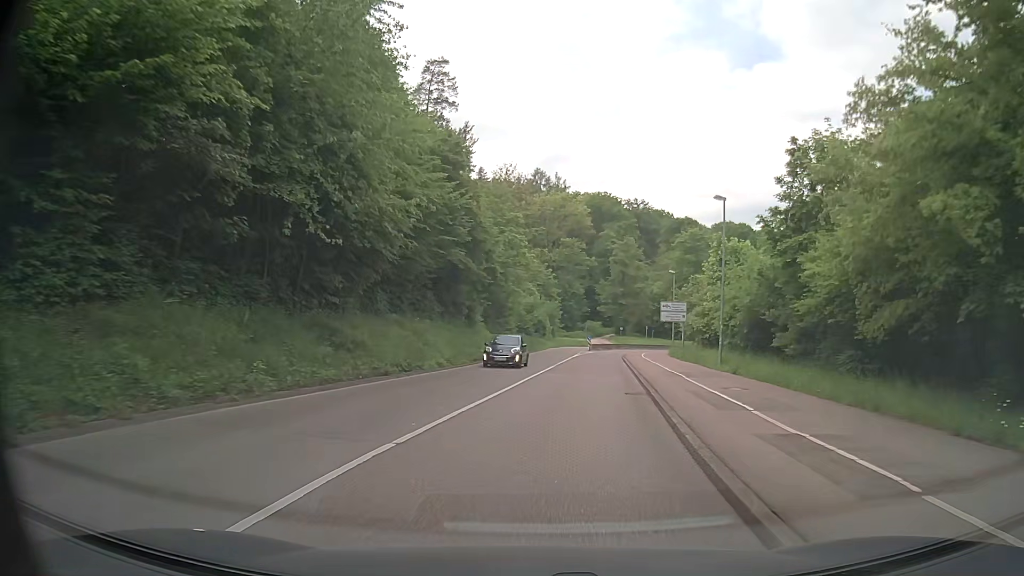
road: secondary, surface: asphalt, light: Day
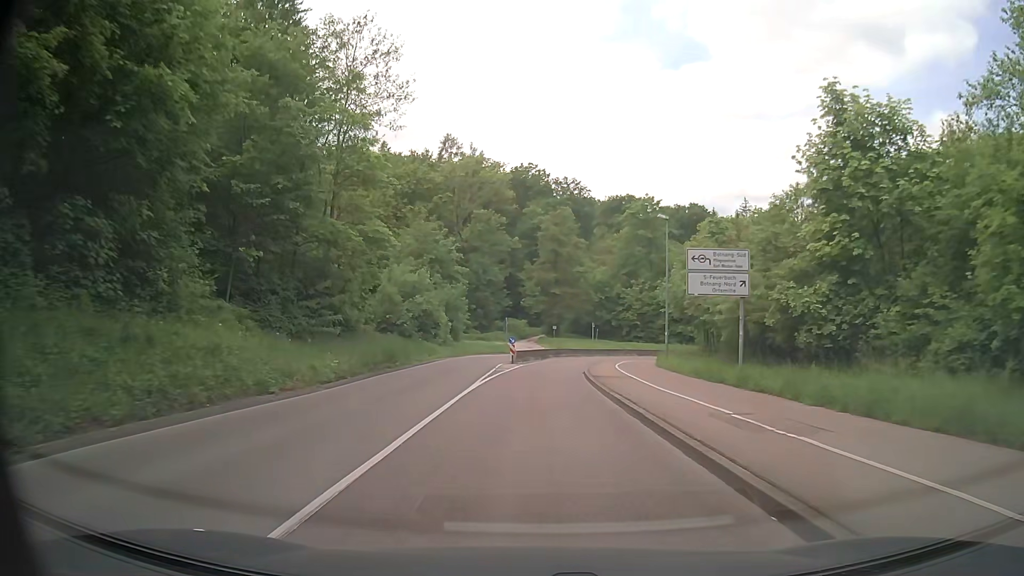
(+2.4, +30.7) m; +6°
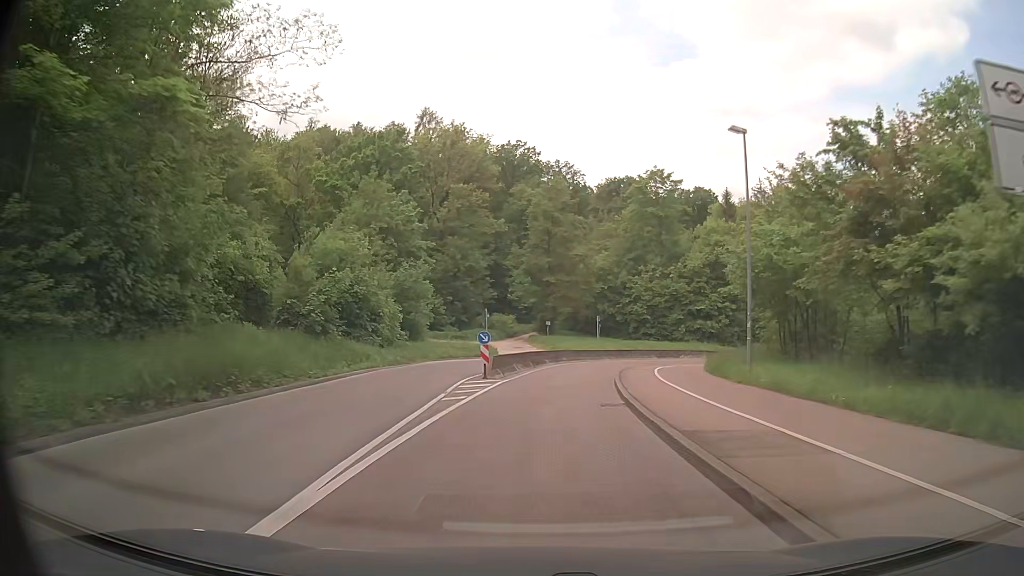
(+0.1, +15.5) m; +1°
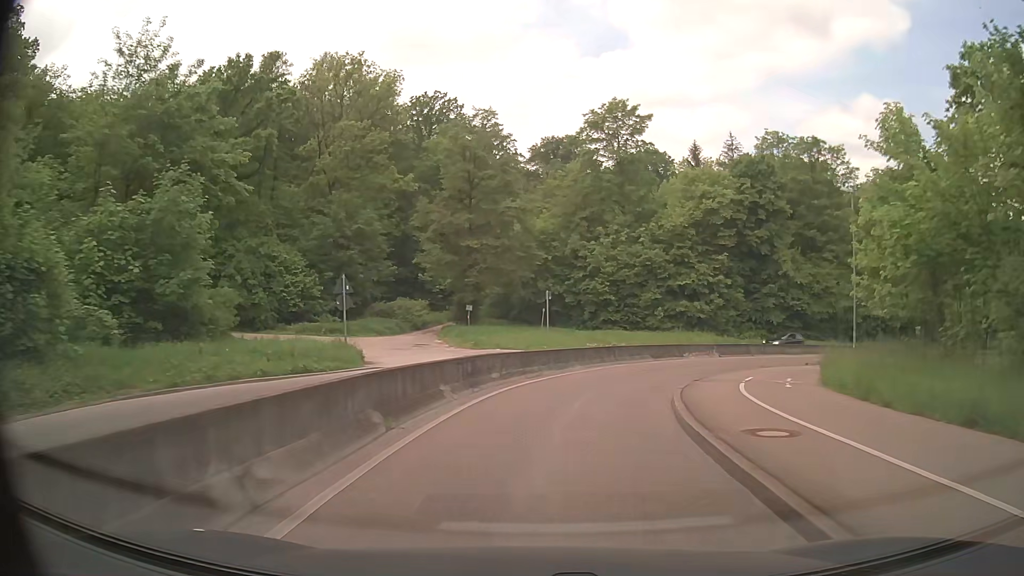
(+0.9, +22.4) m; +6°
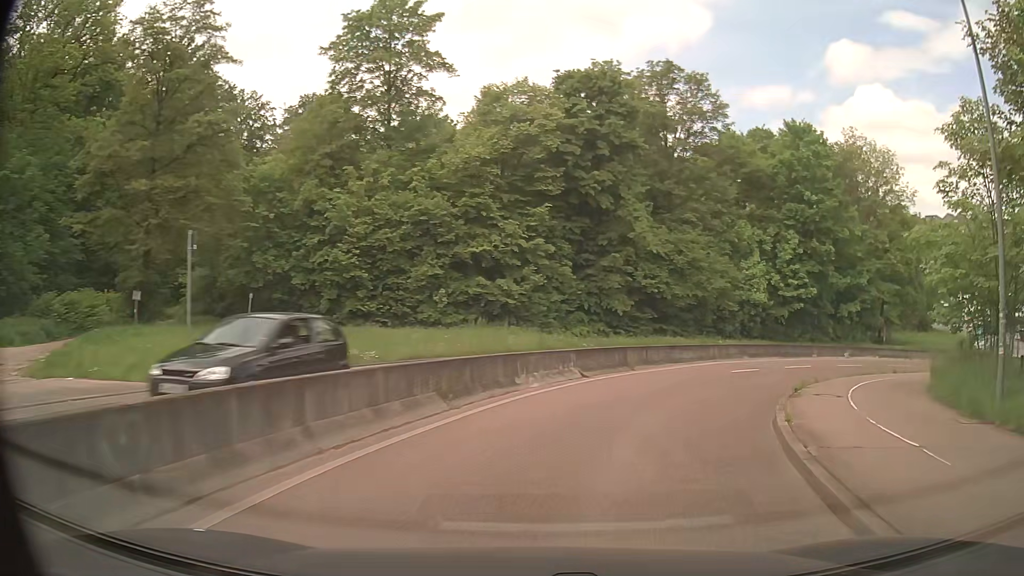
(+3.0, +20.7) m; +20°
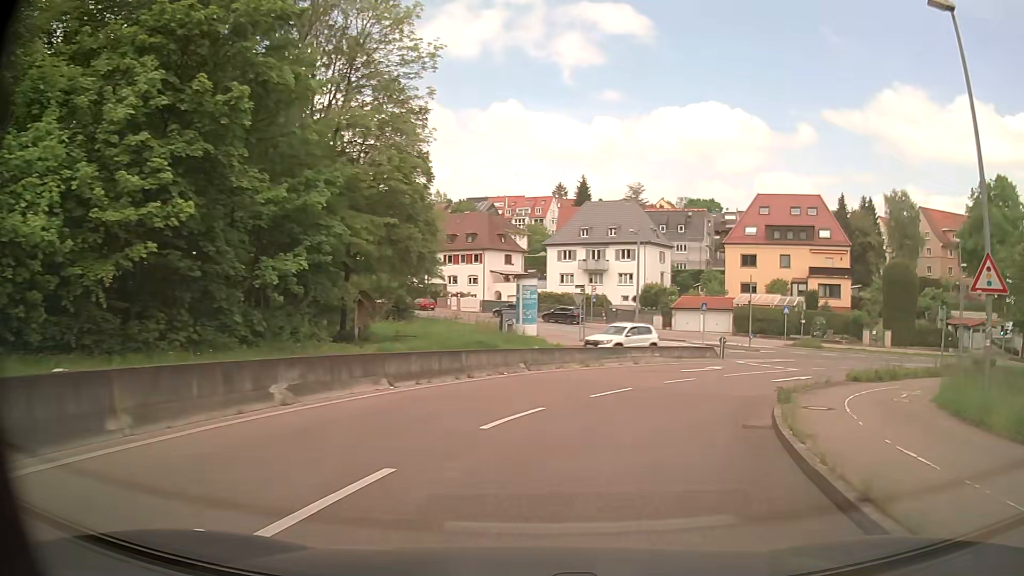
(+13.6, +29.2) m; +48°
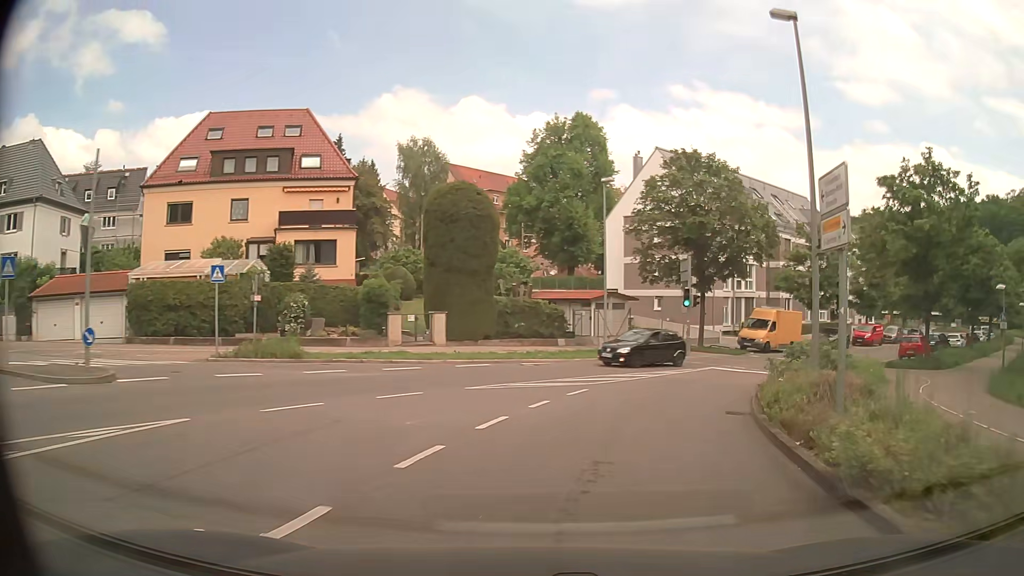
(+12.6, +28.9) m; +45°
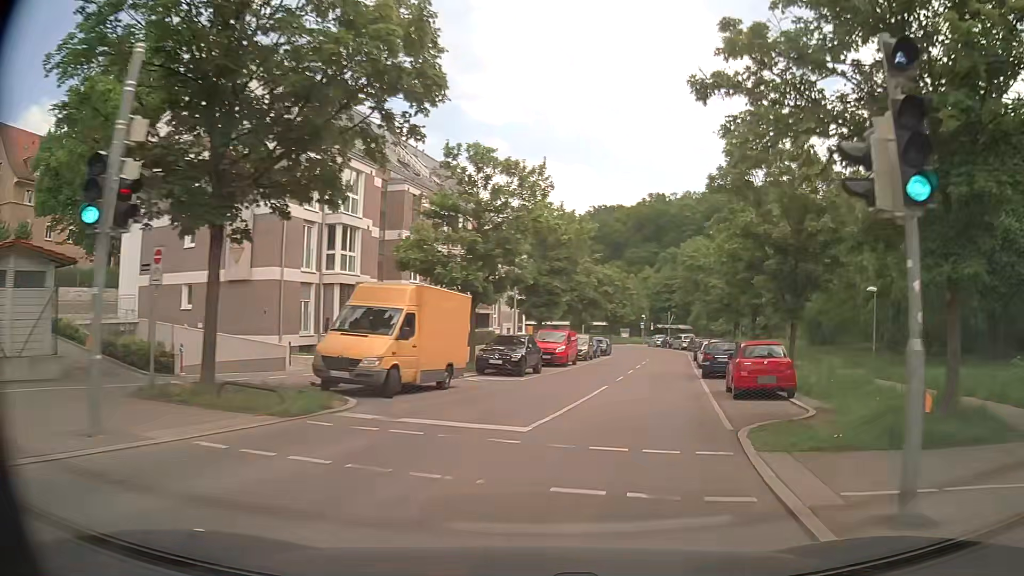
(+7.5, +24.7) m; +34°
